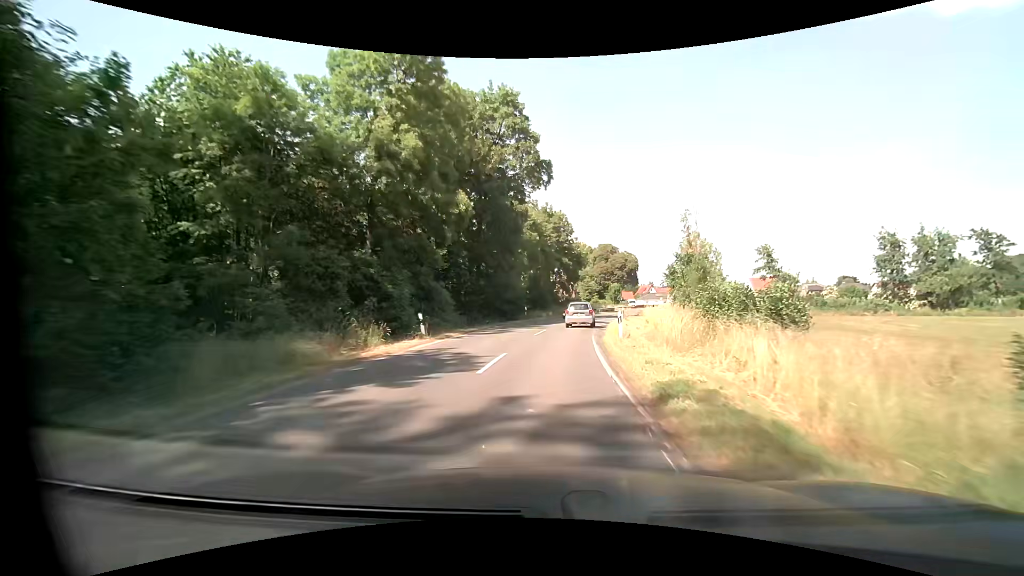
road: secondary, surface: asphalt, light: Day
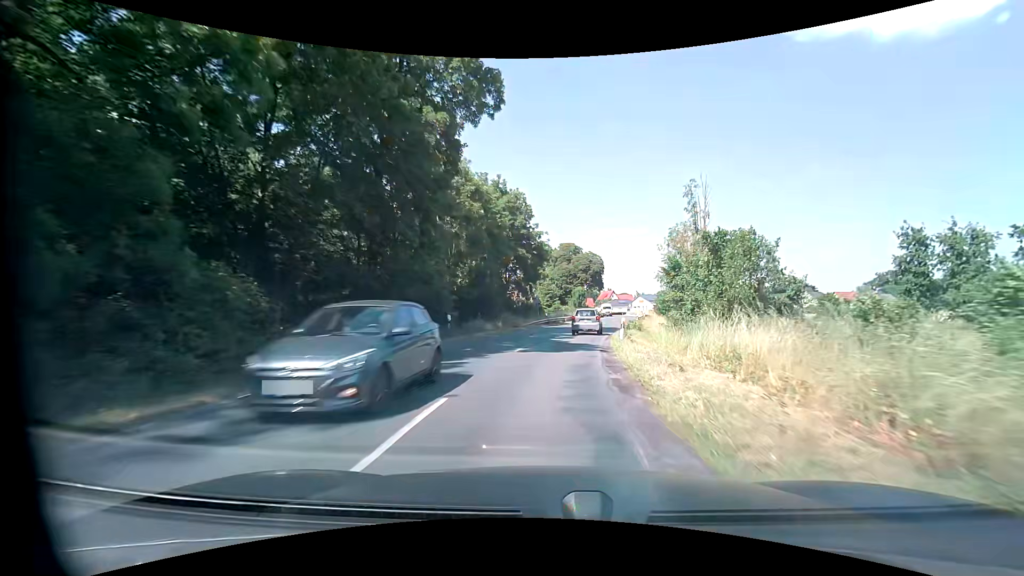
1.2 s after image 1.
(+0.7, +18.1) m; +5°
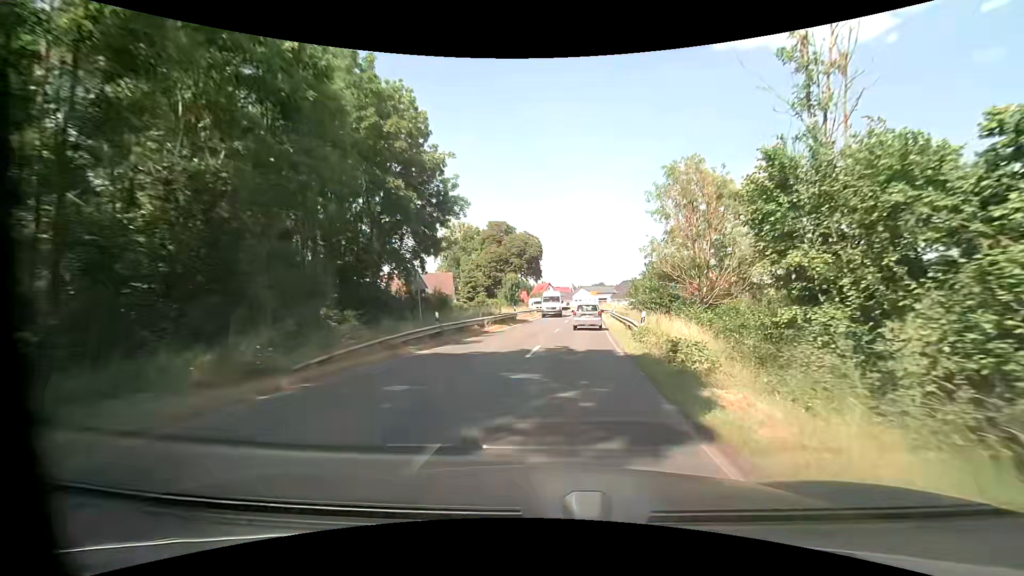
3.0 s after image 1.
(+1.7, +26.3) m; +8°
(0, +10) (+1, +20) (+2, +30) (+3, +40) (+4, +50) (+4, +60) (+4, +70) (+3, +80) (+2, +90) (+1, +100) m
